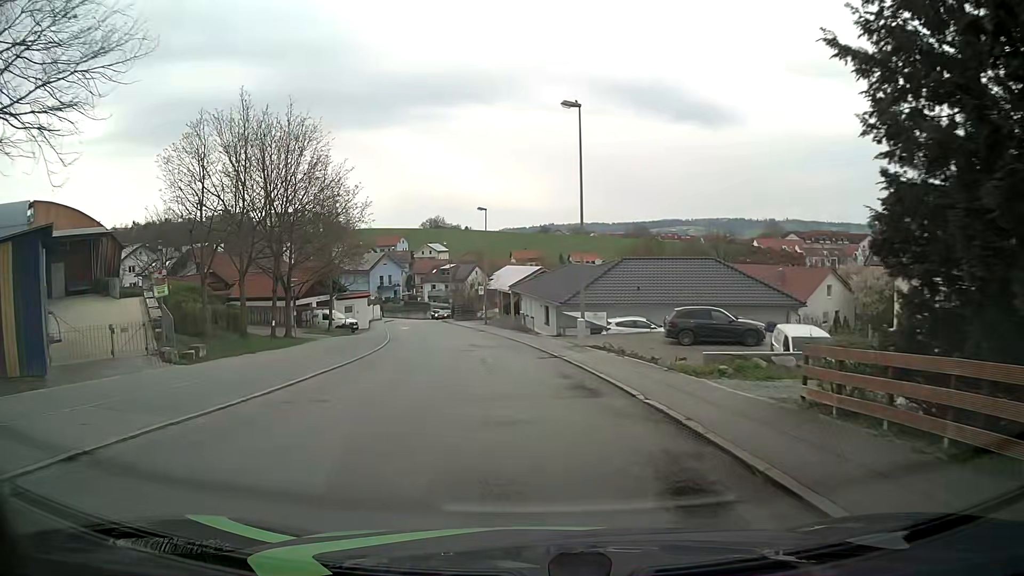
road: residential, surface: asphalt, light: Day
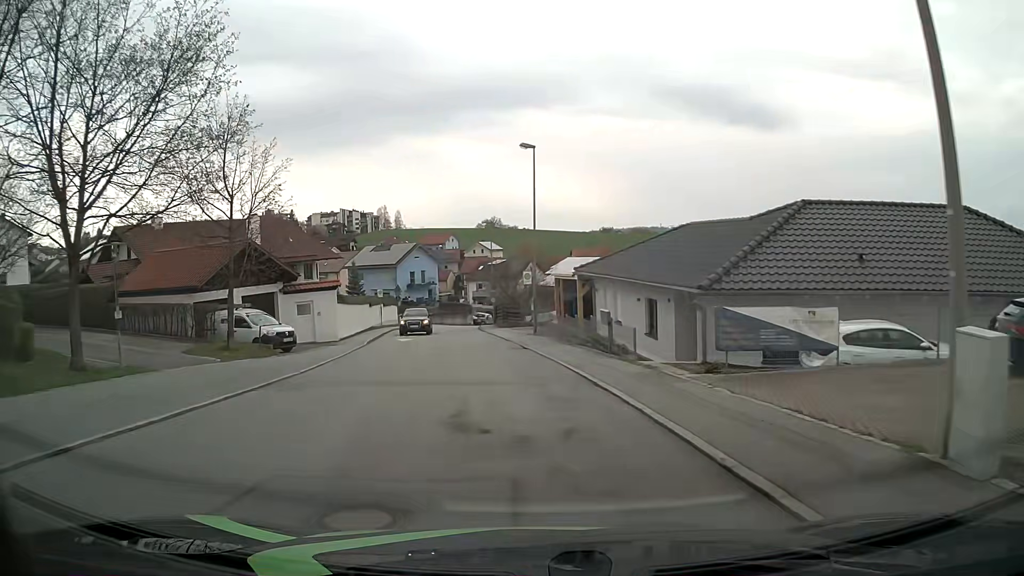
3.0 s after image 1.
(-1.0, +22.2) m; -5°
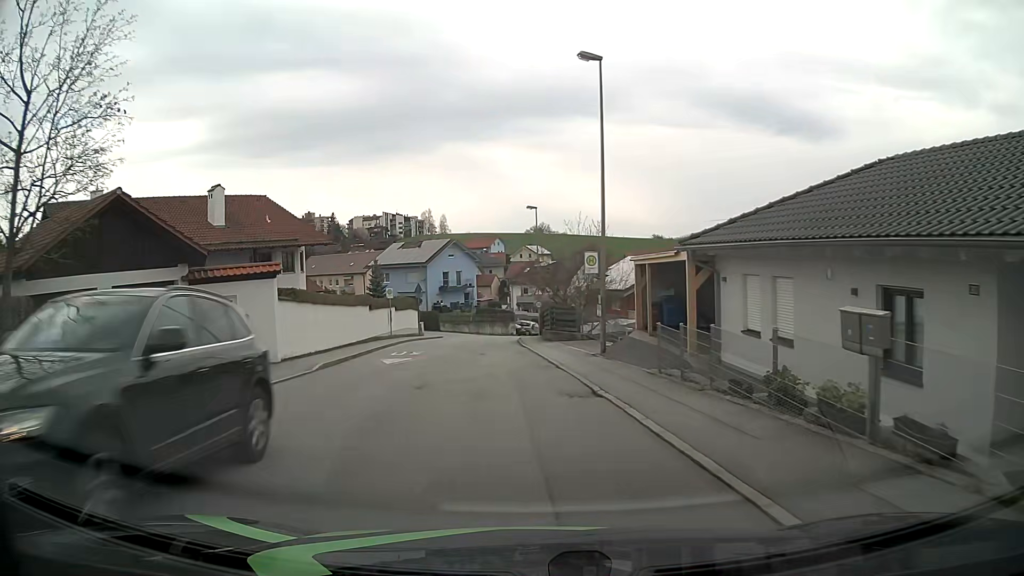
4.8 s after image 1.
(-0.5, +13.4) m; -5°
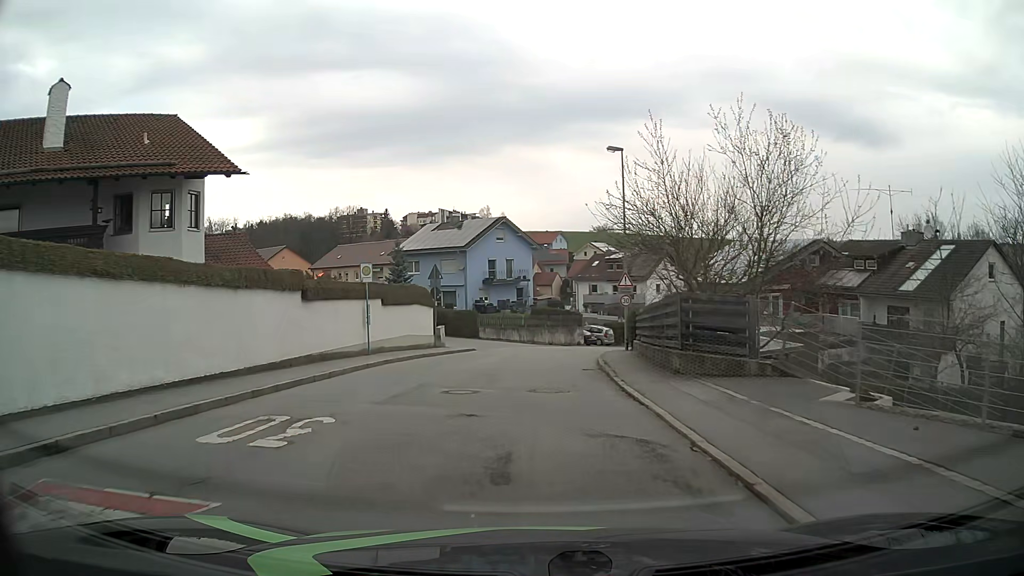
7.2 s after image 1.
(-0.8, +19.2) m; -5°
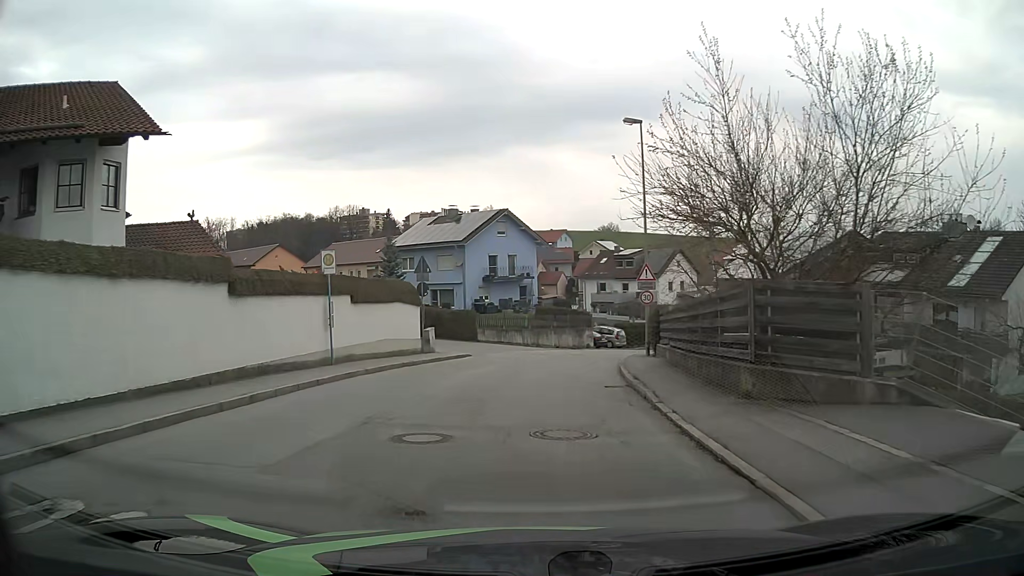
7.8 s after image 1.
(0.0, +4.9) m; 0°
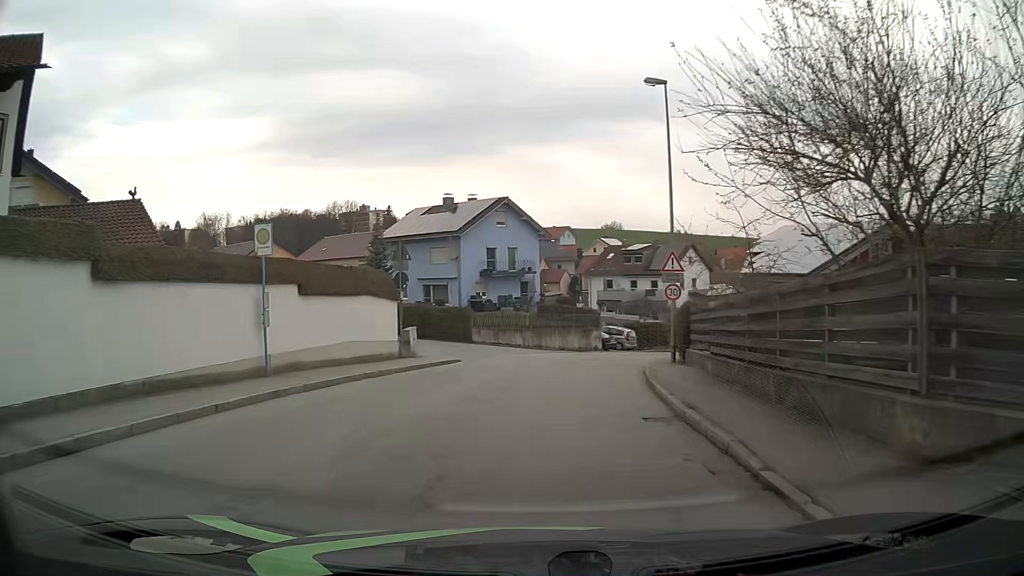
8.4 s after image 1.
(0.0, +4.9) m; -1°
